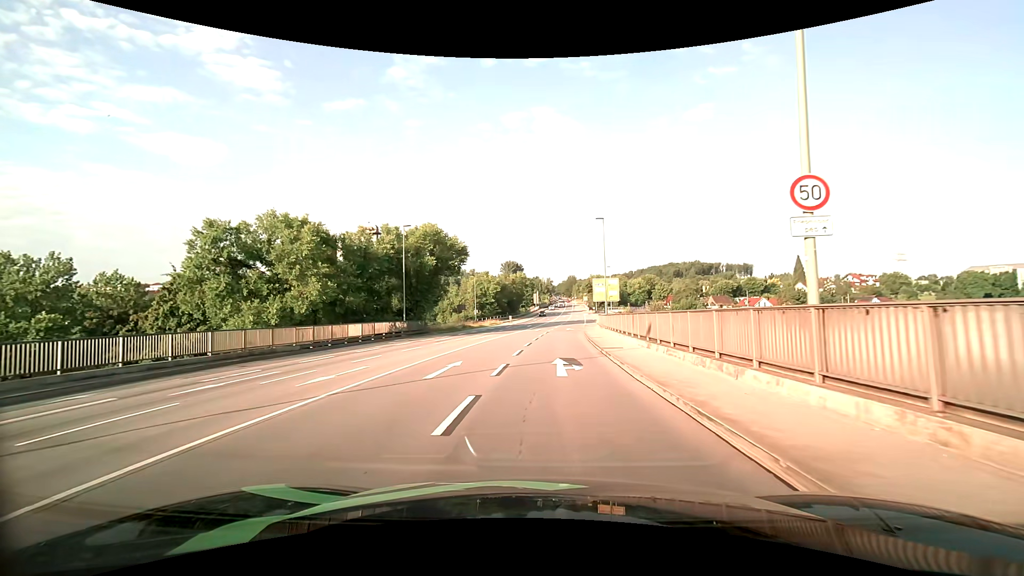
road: primary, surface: asphalt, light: Day
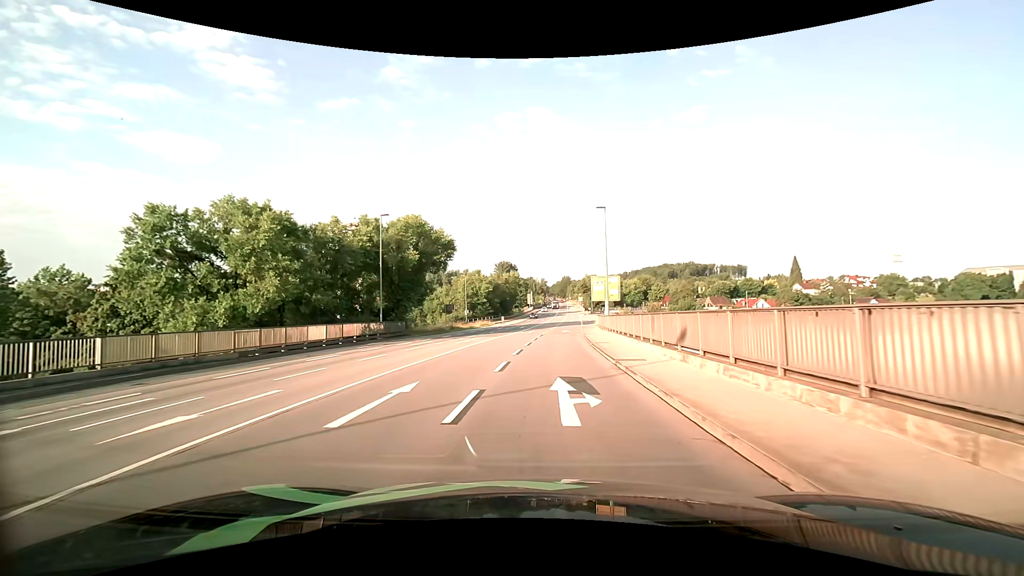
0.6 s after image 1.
(0.0, +5.2) m; +1°
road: primary_link
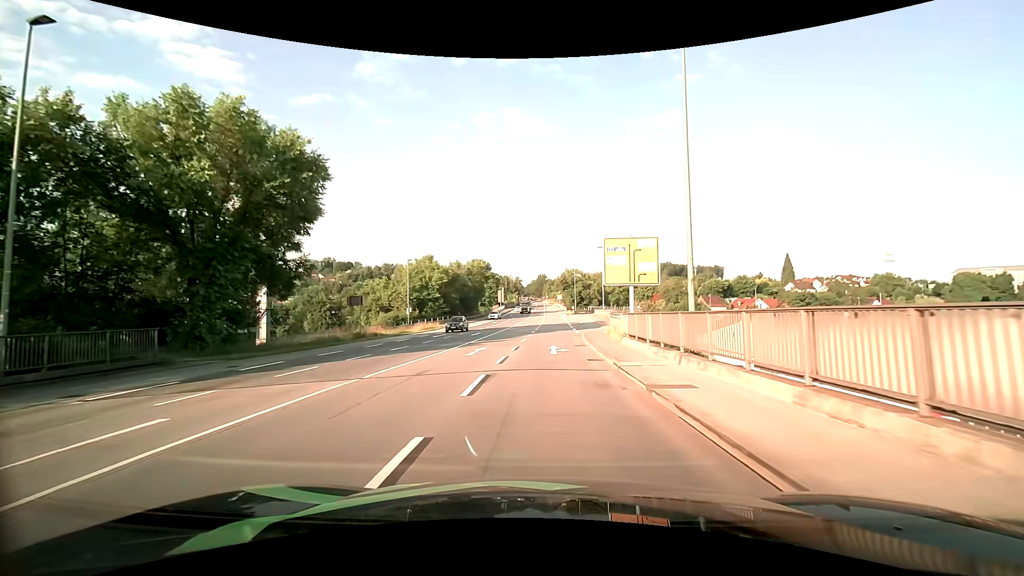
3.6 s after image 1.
(+0.8, +27.9) m; +3°
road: primary
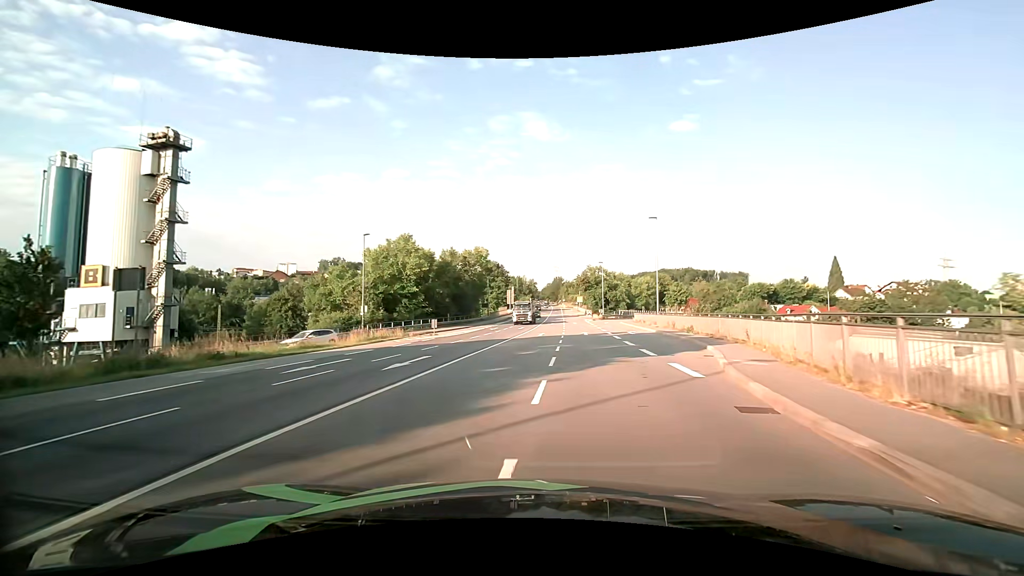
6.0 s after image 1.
(-0.3, +25.2) m; -2°
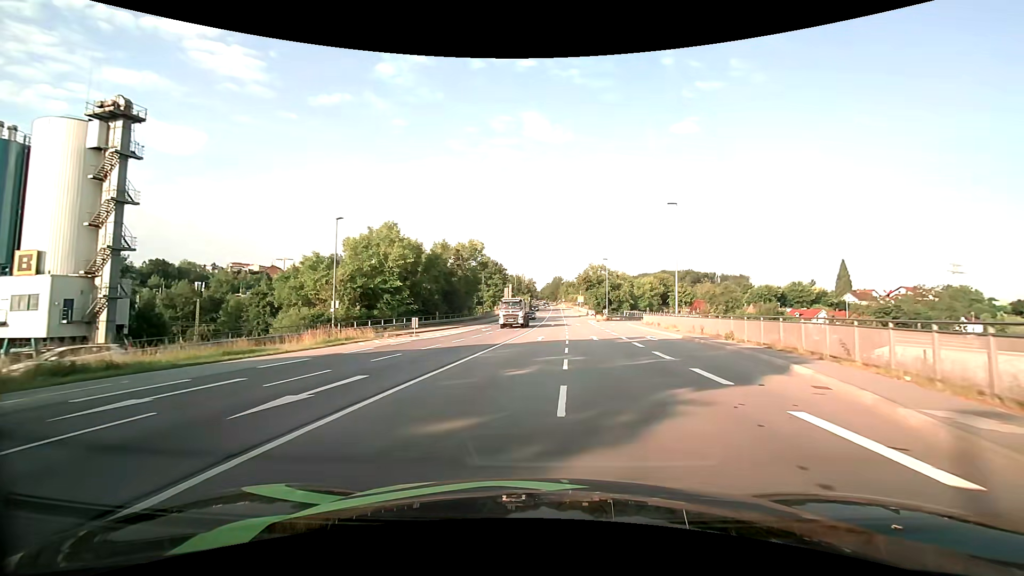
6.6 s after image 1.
(0.0, +6.9) m; 0°
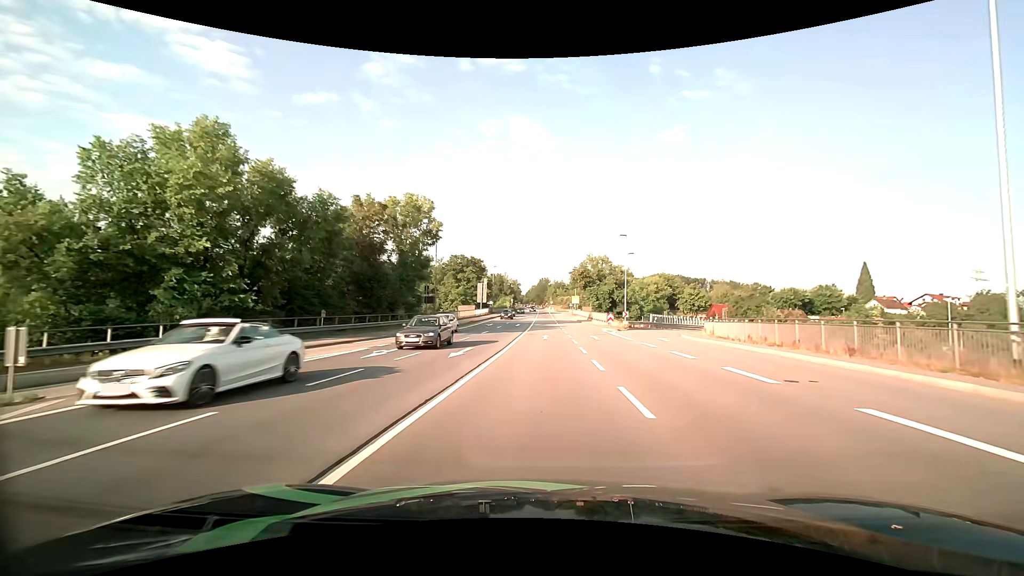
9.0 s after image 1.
(+0.3, +30.1) m; +2°
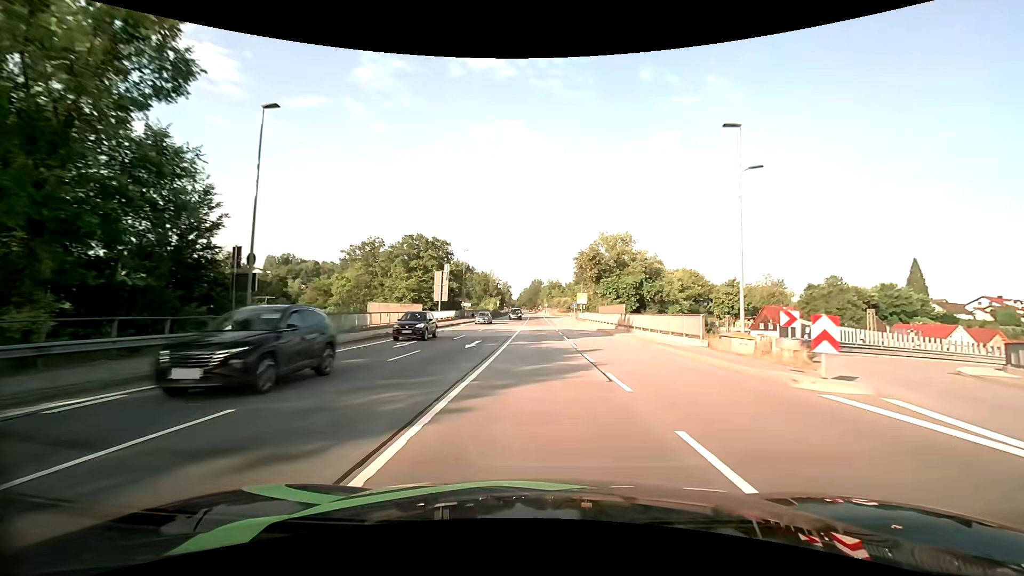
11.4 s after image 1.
(+0.5, +34.1) m; +1°
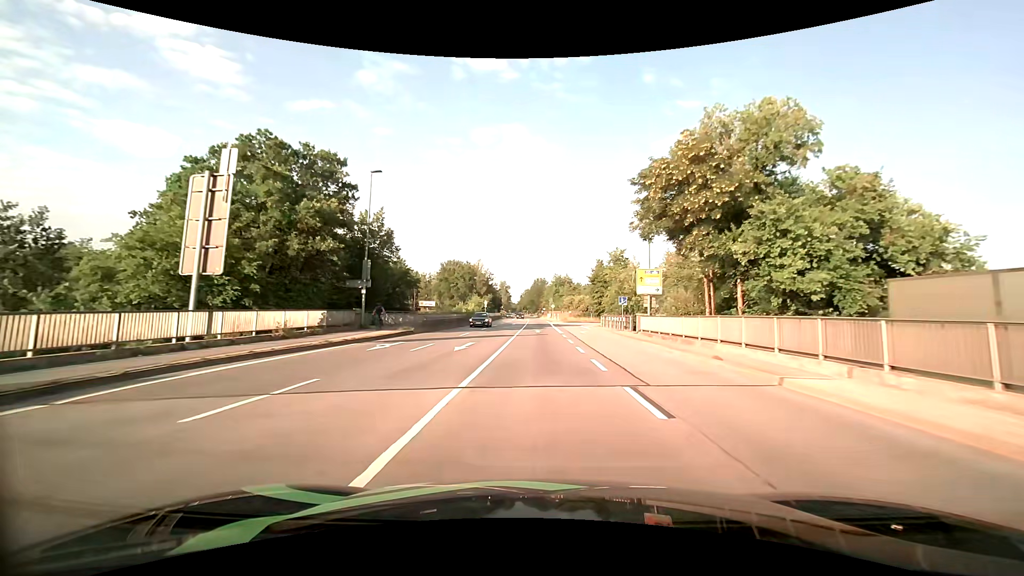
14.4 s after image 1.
(-0.1, +45.0) m; 0°
(0, +10) (0, +20) (0, +30) (0, +40) (0, +50) (0, +60) (0, +70) (0, +80) (0, +90) (0, +100) m
